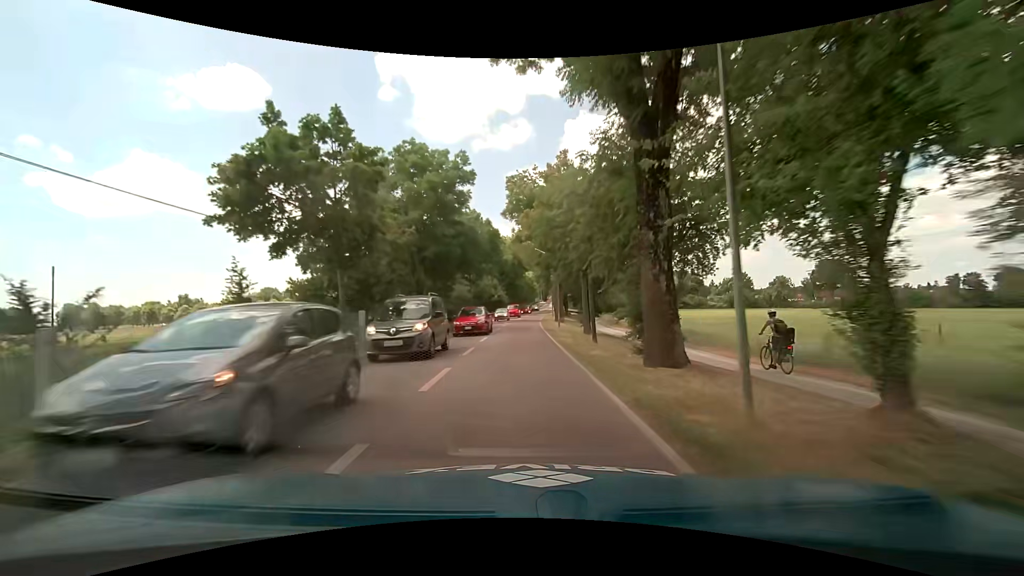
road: tertiary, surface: asphalt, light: Day
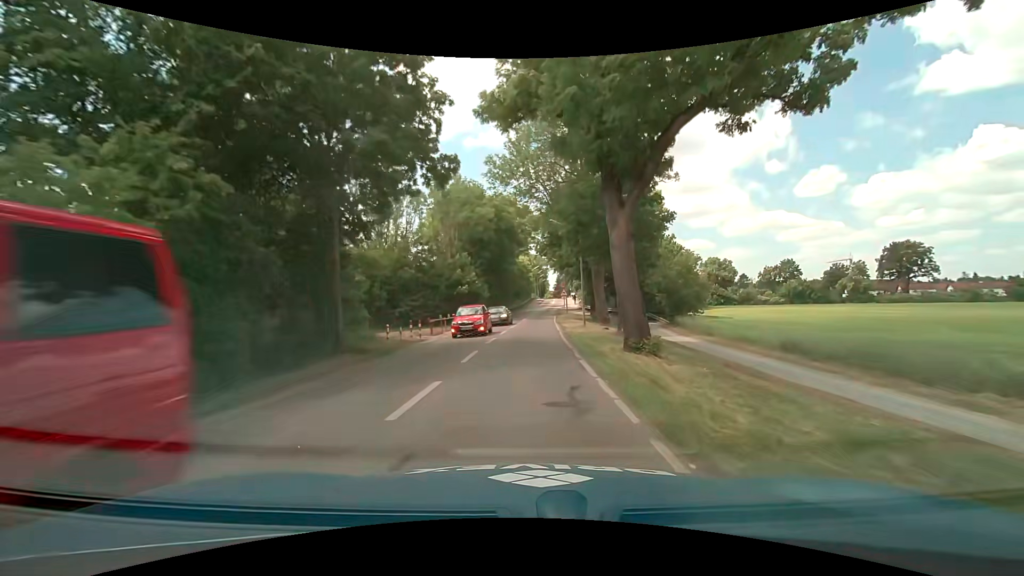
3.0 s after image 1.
(-0.3, +38.2) m; 0°
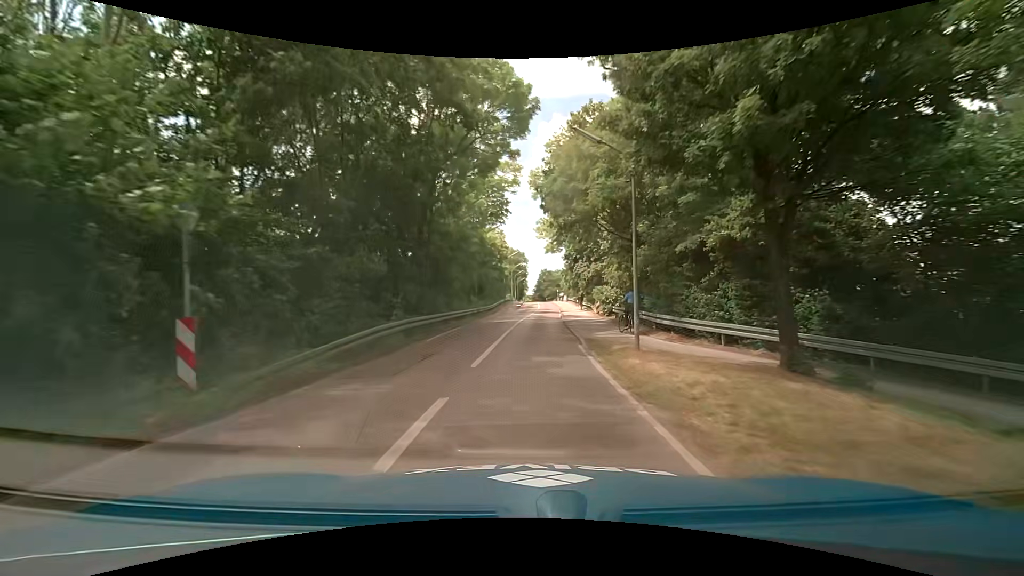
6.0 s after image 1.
(+0.6, +38.2) m; +2°
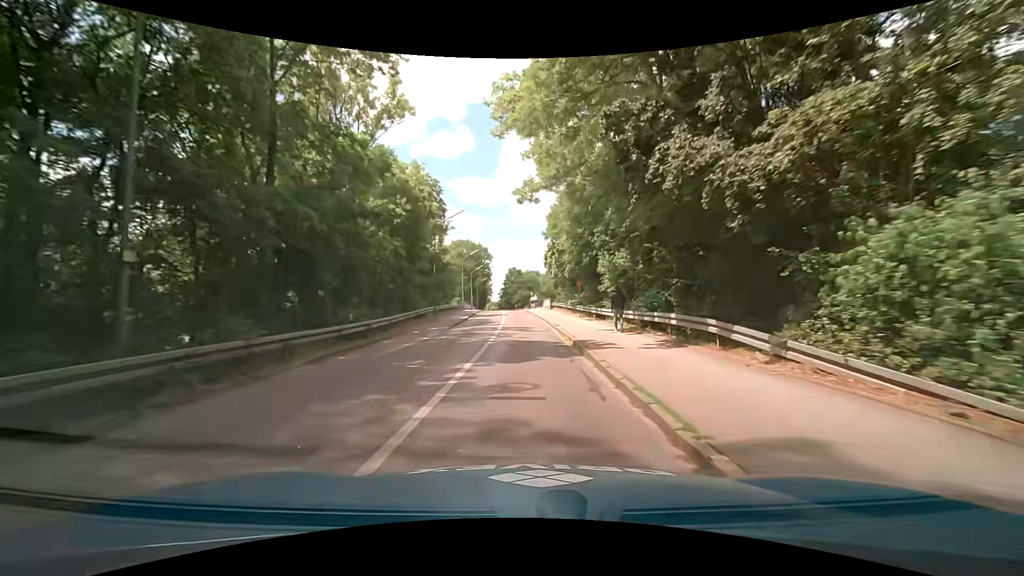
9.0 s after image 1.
(+1.2, +37.7) m; +5°
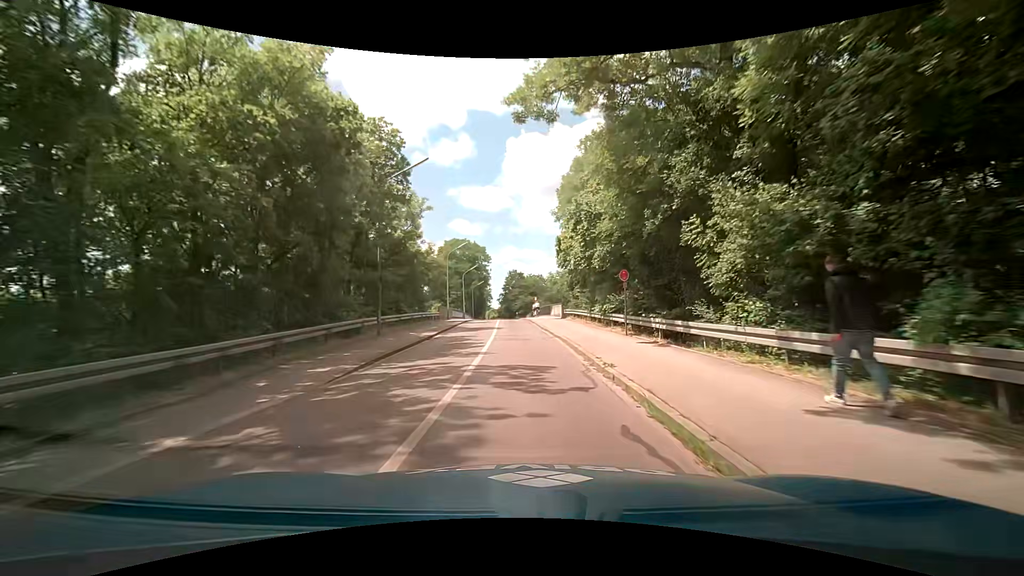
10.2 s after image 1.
(-0.3, +15.0) m; -1°
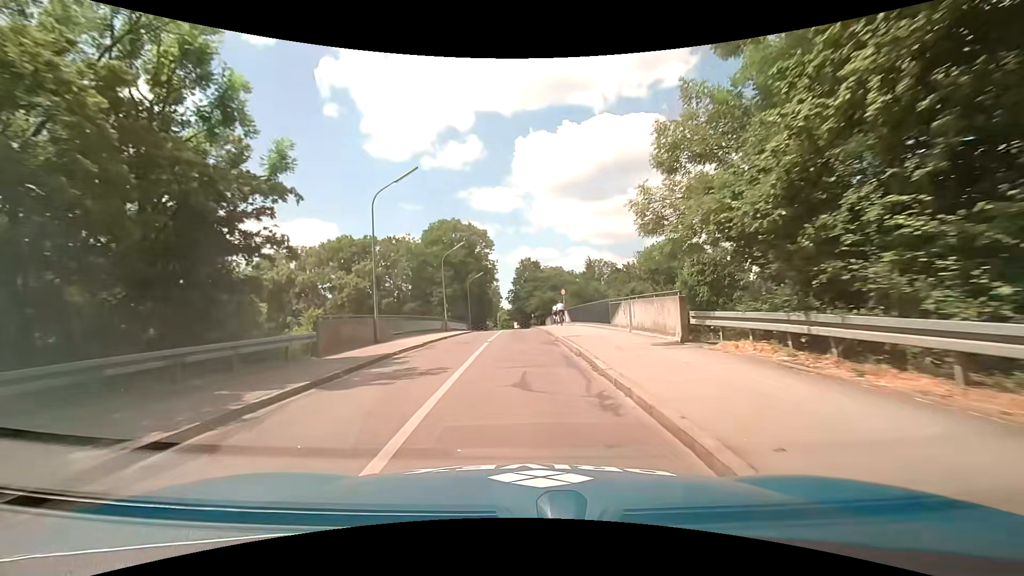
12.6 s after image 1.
(-0.2, +29.8) m; 0°
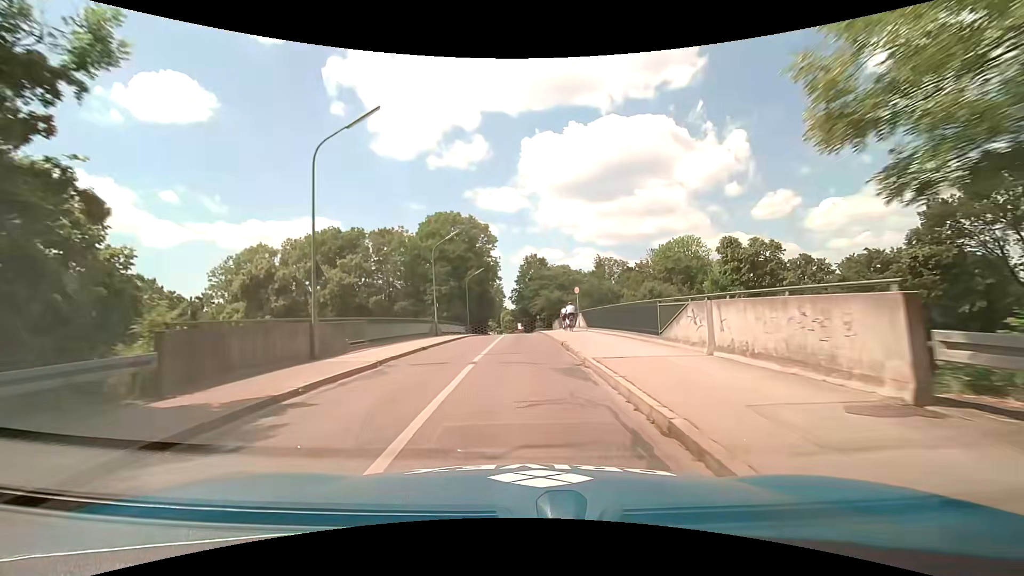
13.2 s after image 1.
(-0.2, +7.4) m; -2°
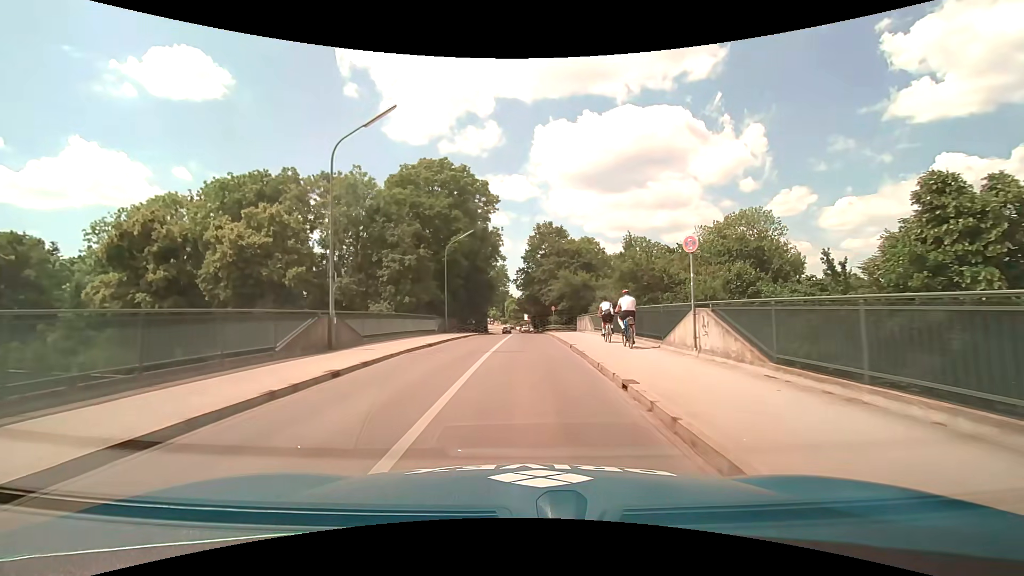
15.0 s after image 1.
(-0.1, +22.6) m; -1°
(0, +10) (0, +20) (0, +30) (+1, +40) (+1, +50) (+1, +60) (0, +70) (0, +80) (0, +90) (0, +100) m
